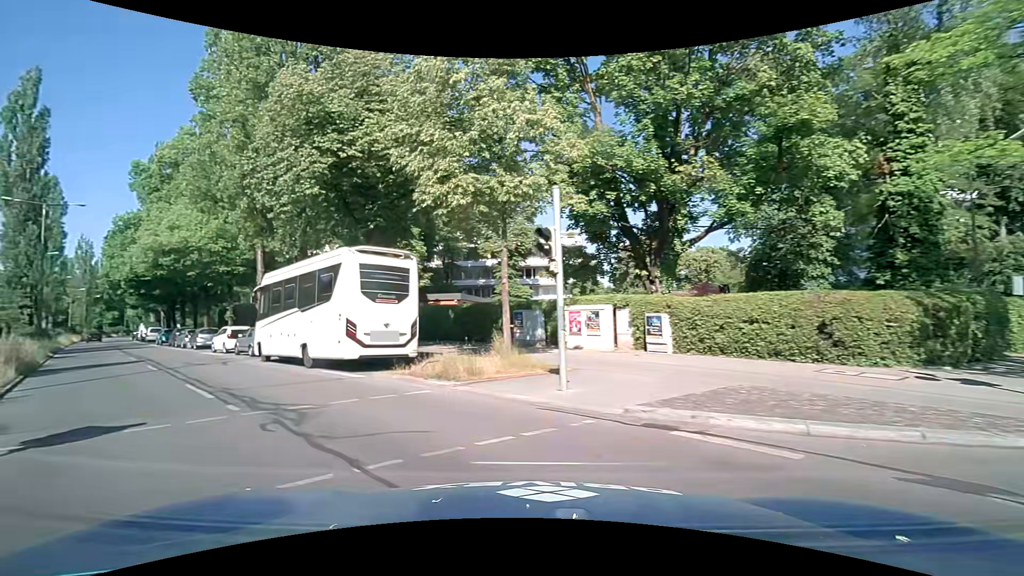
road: residential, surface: asphalt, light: Day
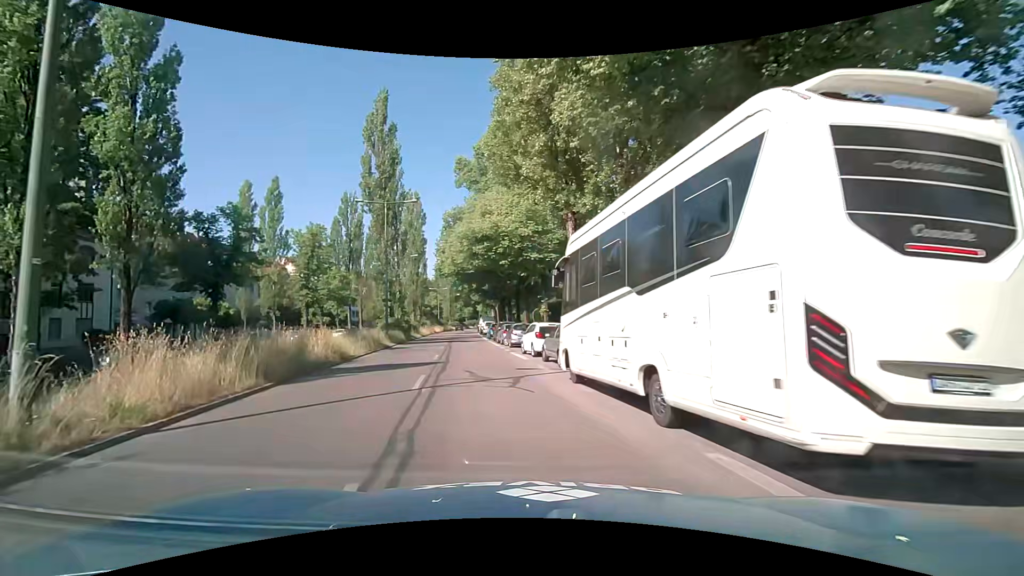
(-3.6, +9.9) m; -35°
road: secondary
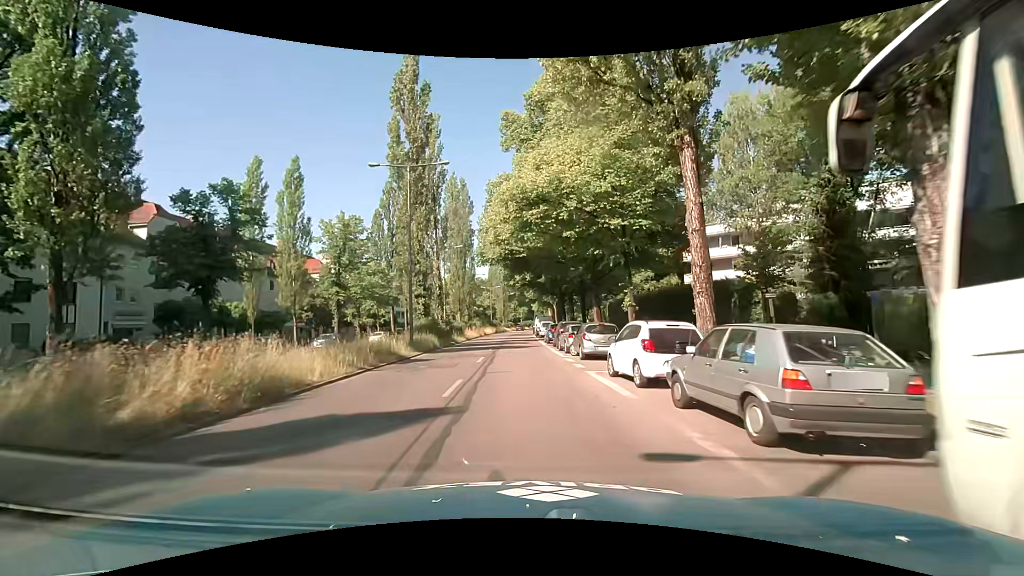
(-0.8, +10.1) m; -7°
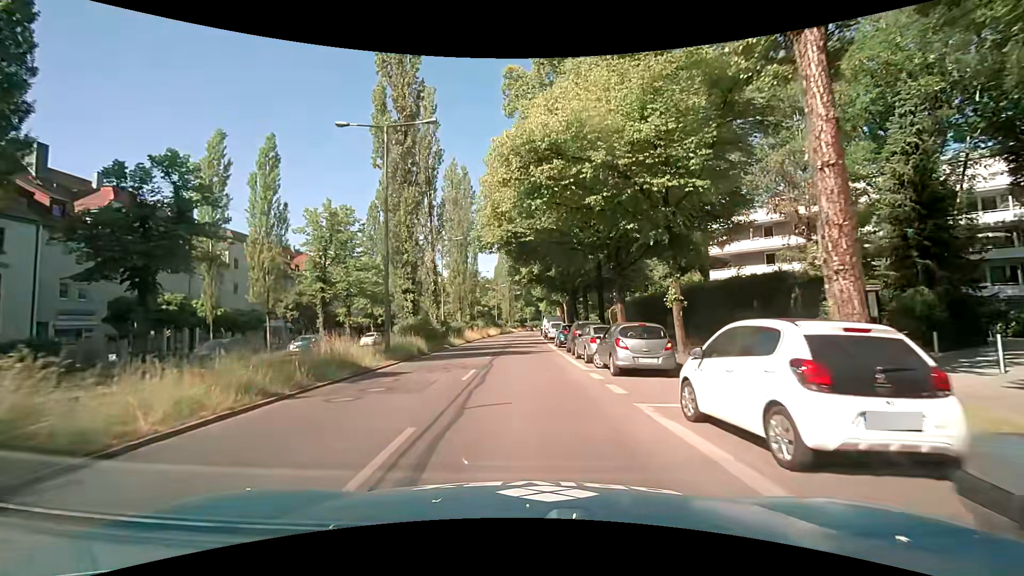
(0.0, +6.1) m; +1°
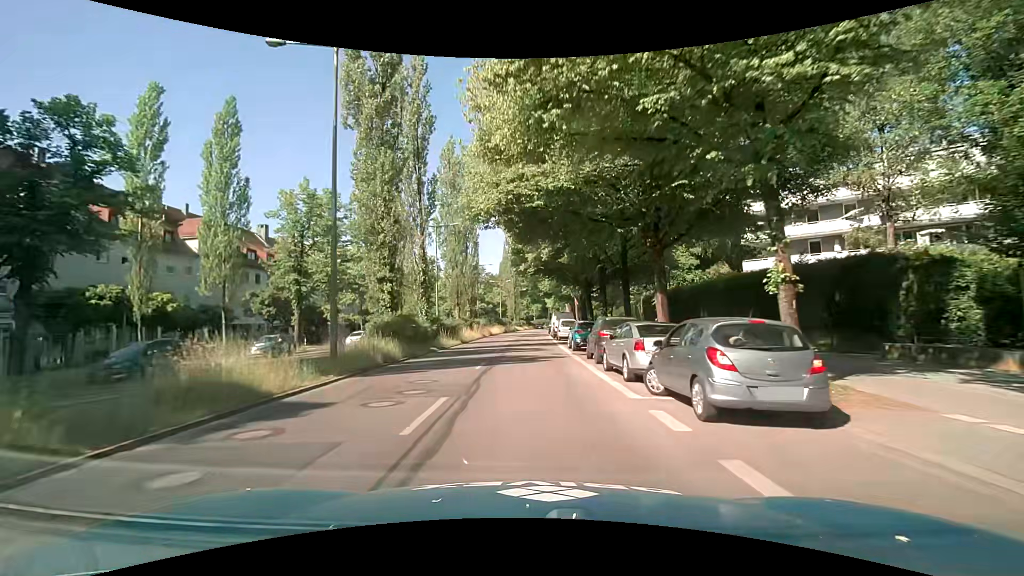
(0.0, +6.7) m; -1°
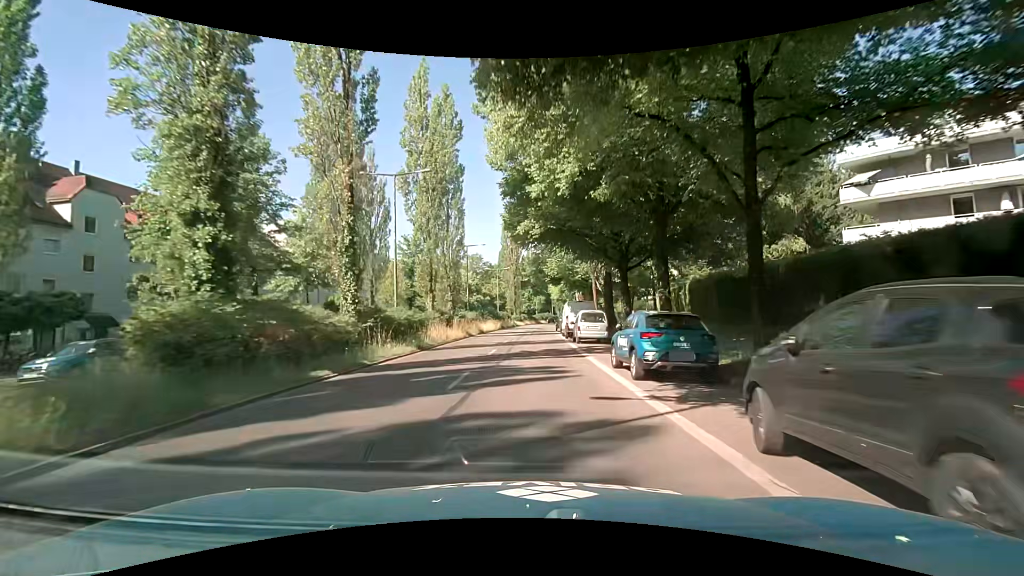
(-0.2, +14.8) m; 0°
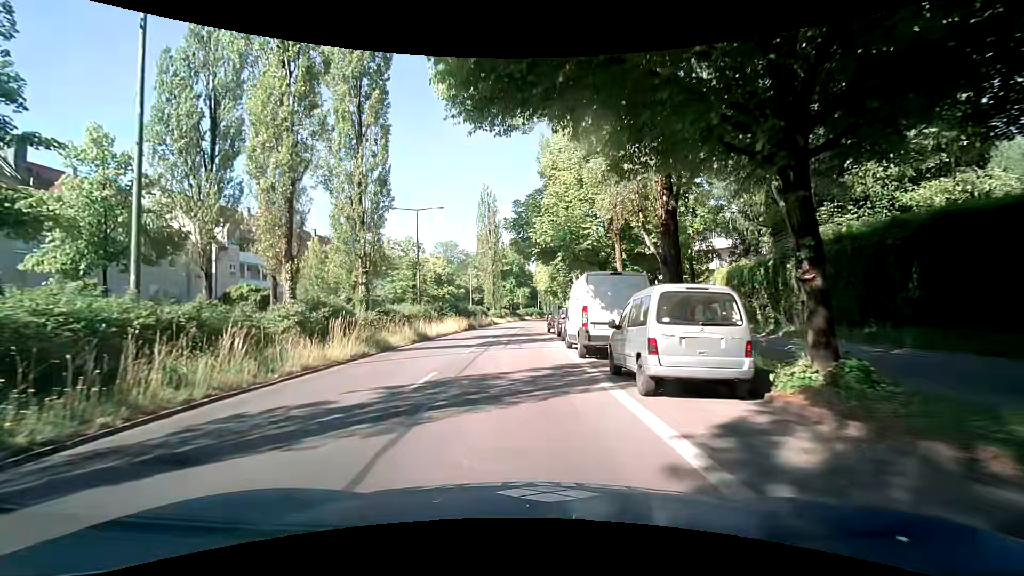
(+0.2, +18.3) m; +2°
